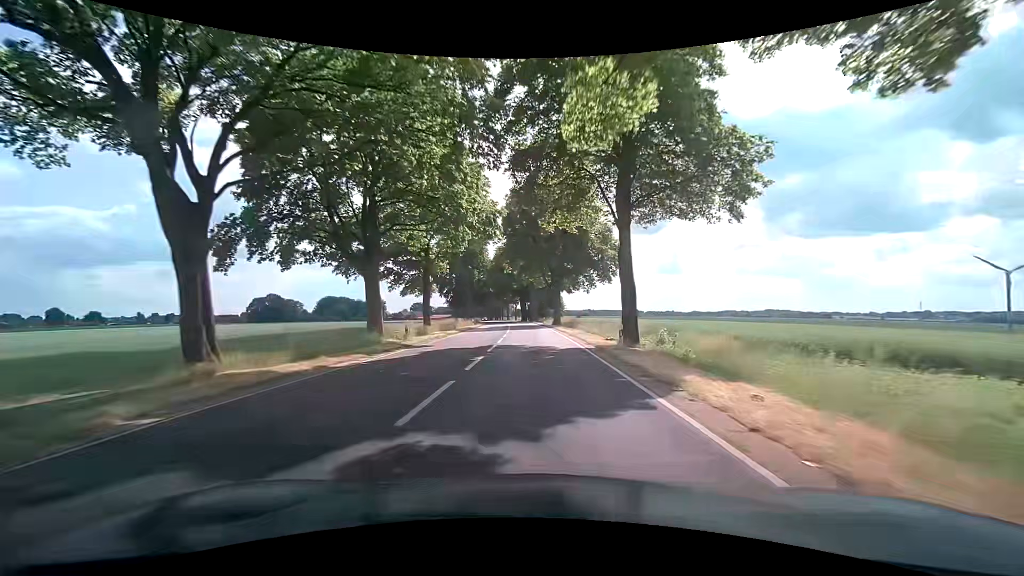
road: secondary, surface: asphalt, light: Day
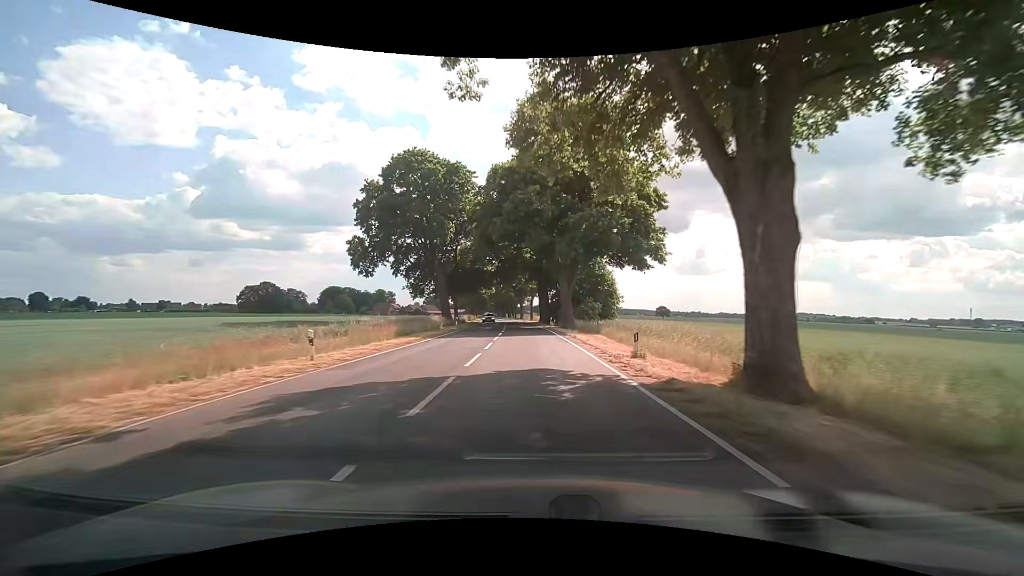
(-0.9, +53.6) m; -2°
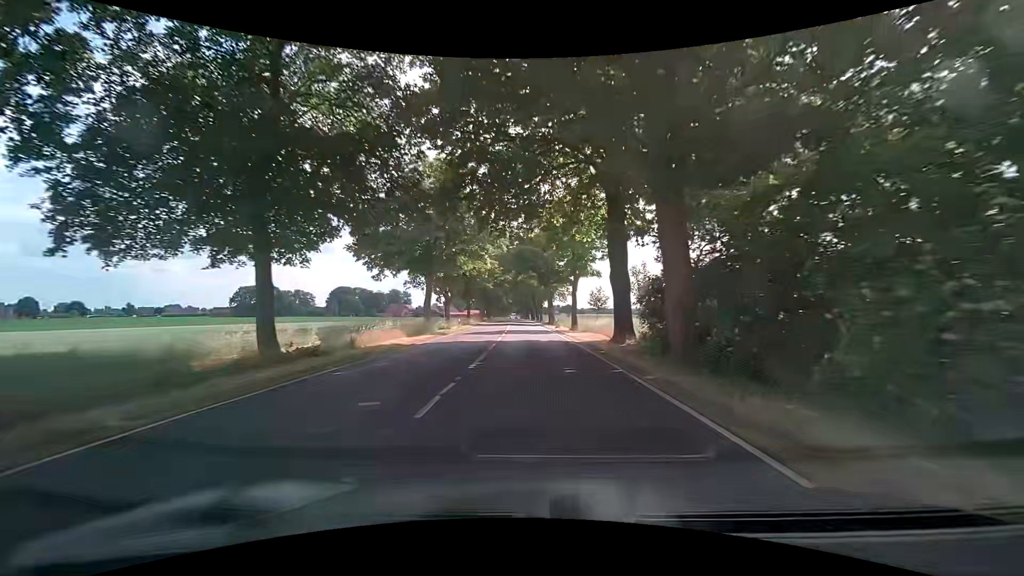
(-1.2, +54.6) m; -3°
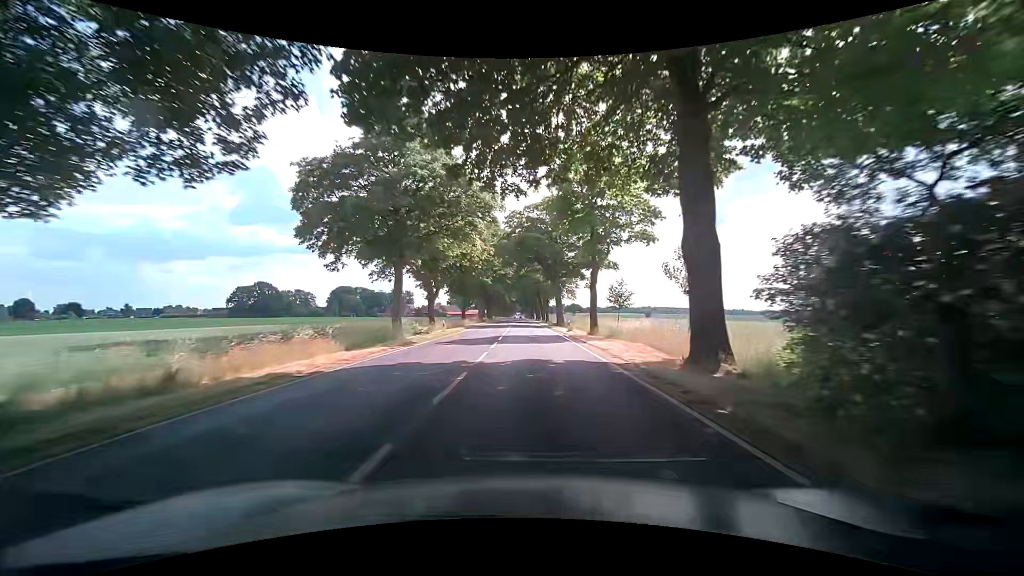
(0.0, +11.1) m; 0°
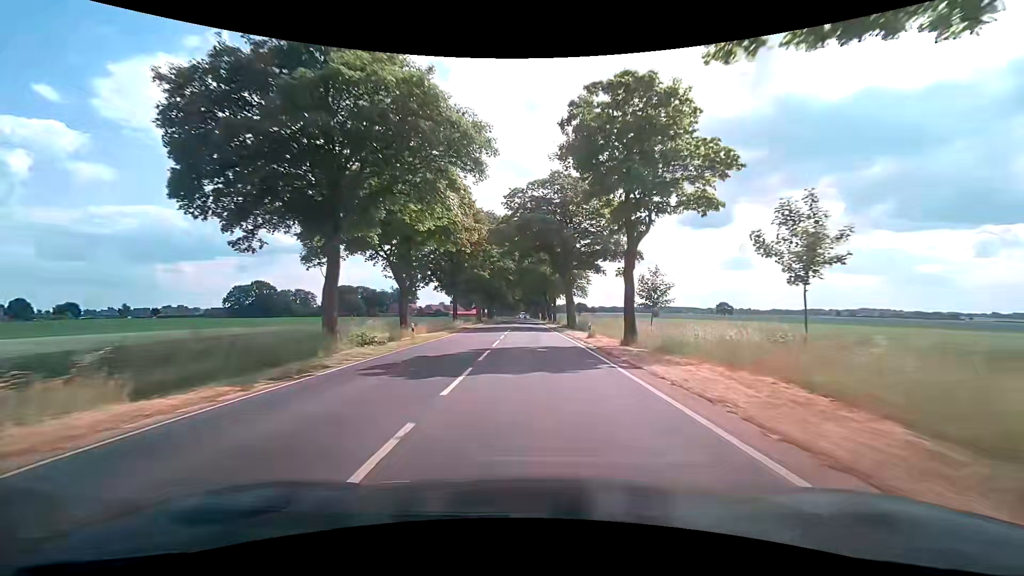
(-0.1, +11.1) m; -1°
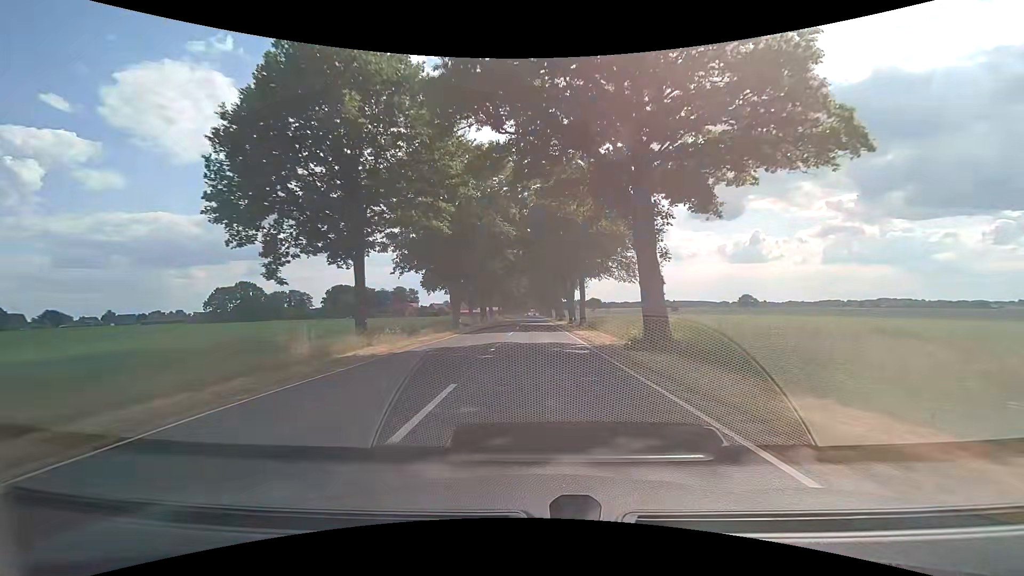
(-0.1, +33.2) m; -1°
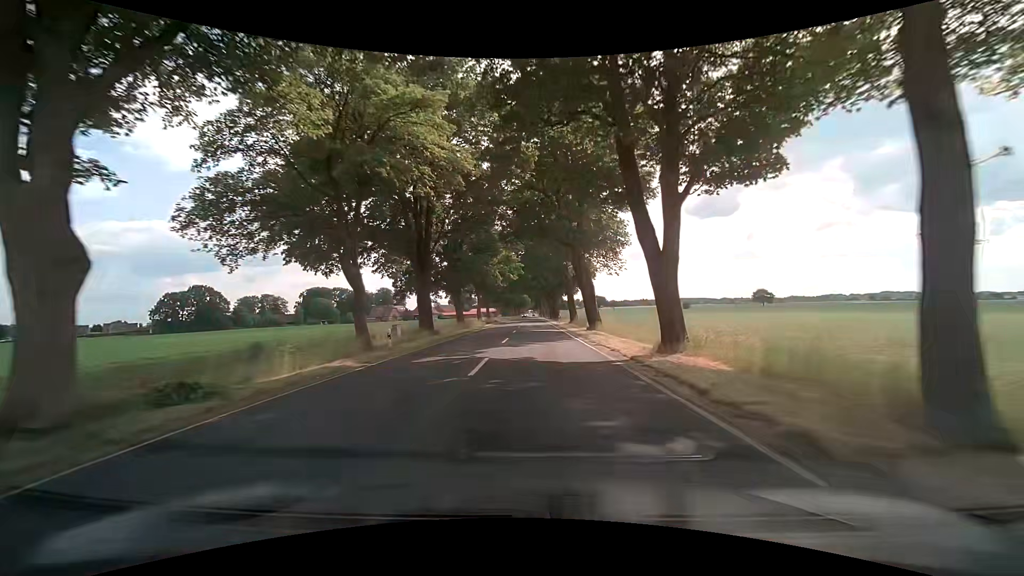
(-0.2, +42.5) m; 0°
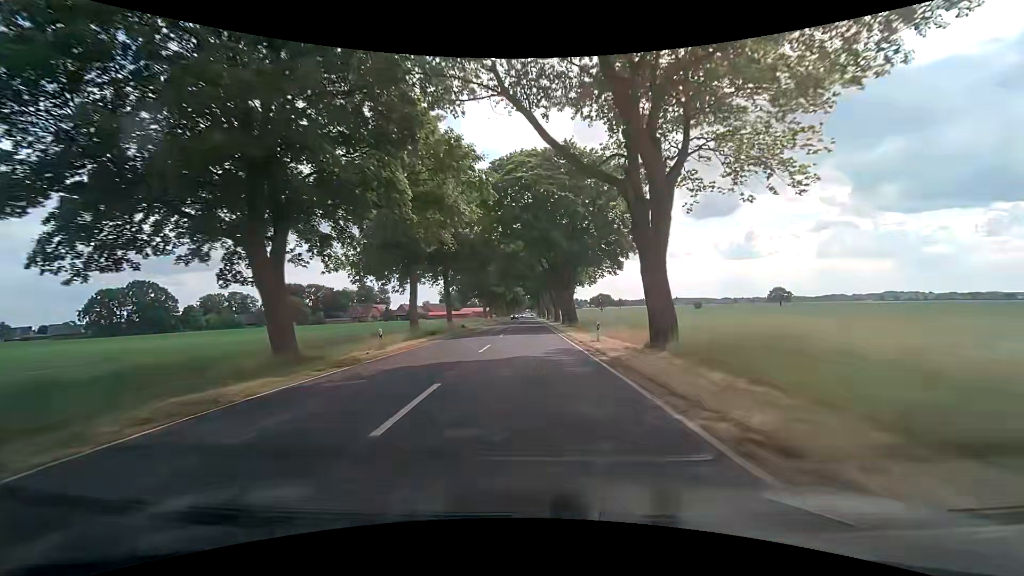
(+0.2, +41.5) m; -1°
(0, +10) (0, +20) (+1, +30) (+1, +40) (+1, +50) (+1, +60) (+1, +70) (+2, +80) (+2, +90) (+2, +100) m
